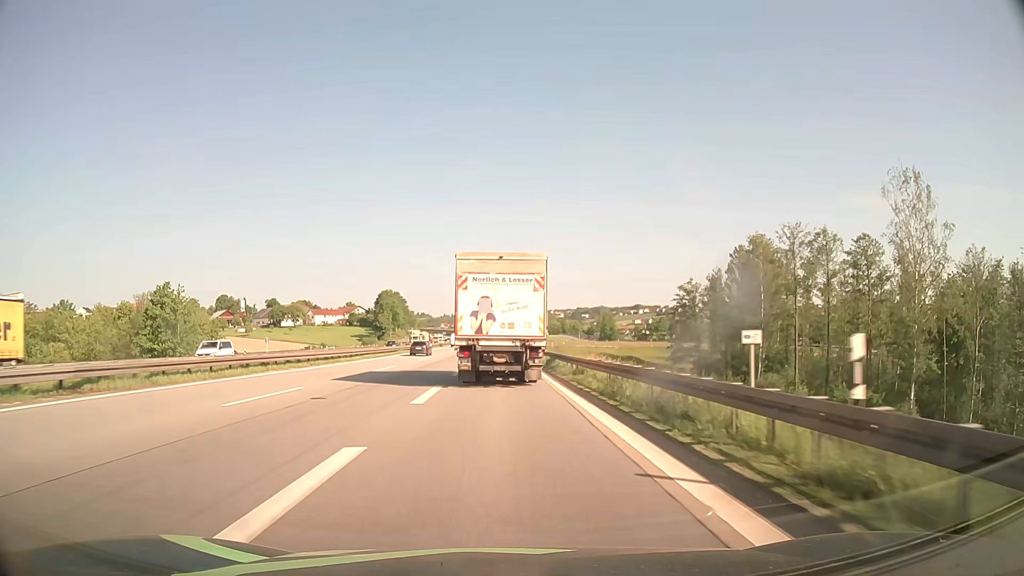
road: motorway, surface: asphalt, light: Day
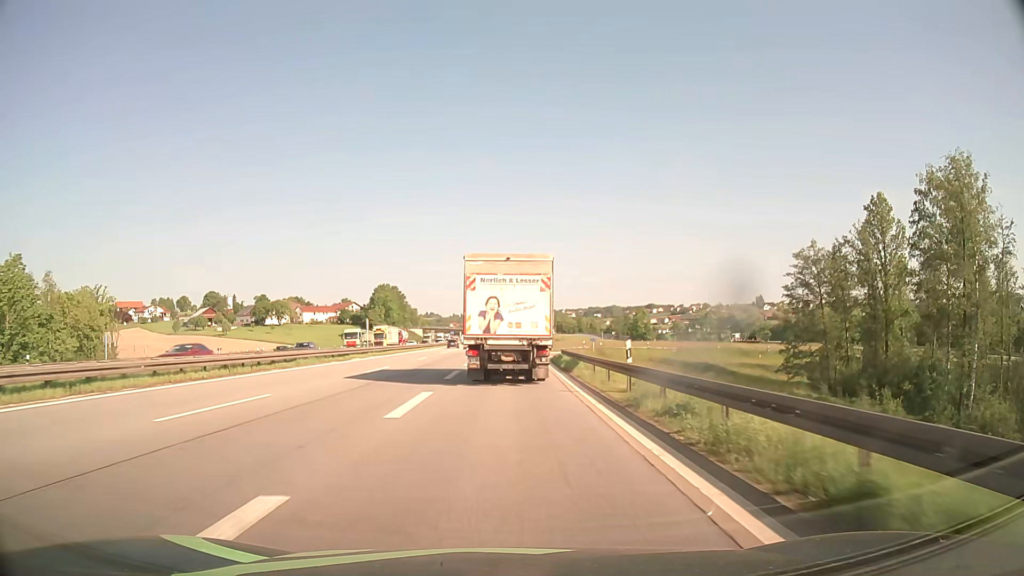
(-0.3, +38.8) m; -1°
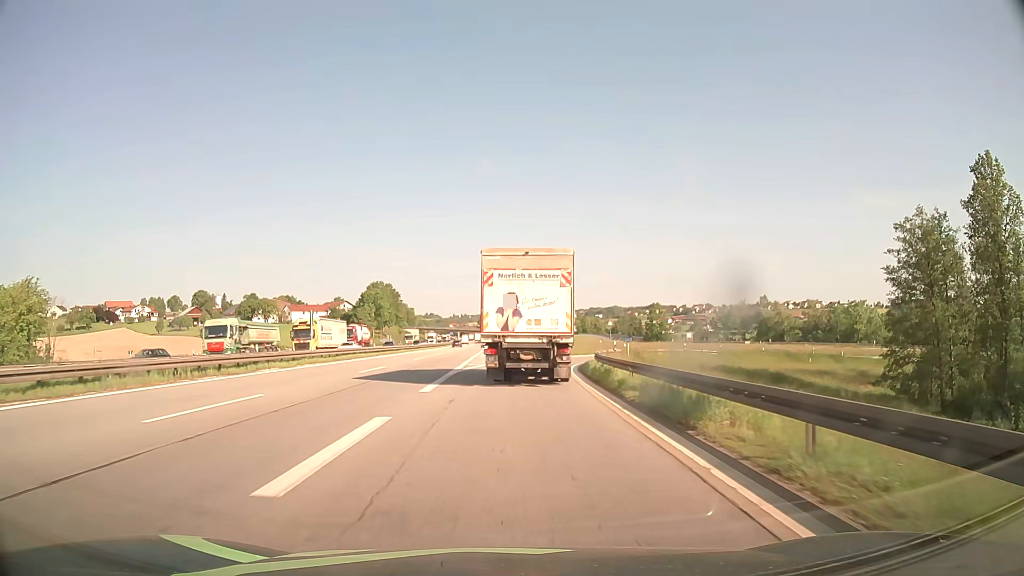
(0.0, +18.2) m; 0°
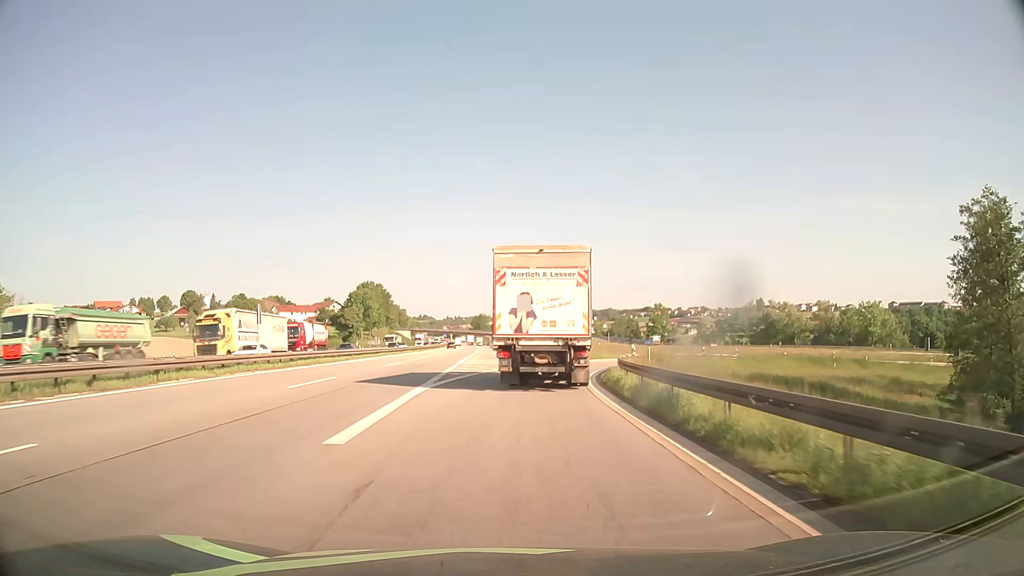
(0.0, +8.8) m; 0°
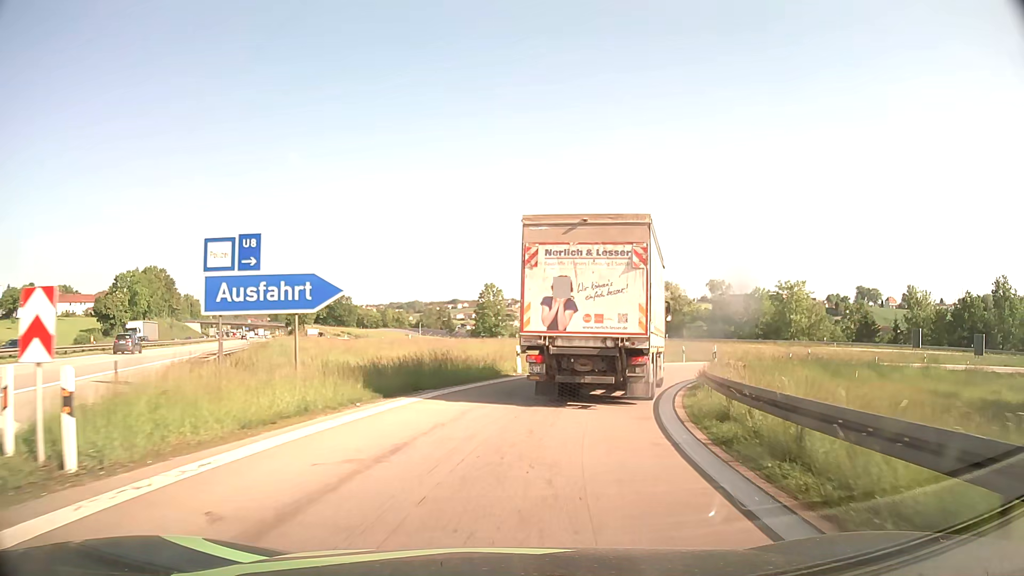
(+3.9, +39.0) m; +16°
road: motorway_link
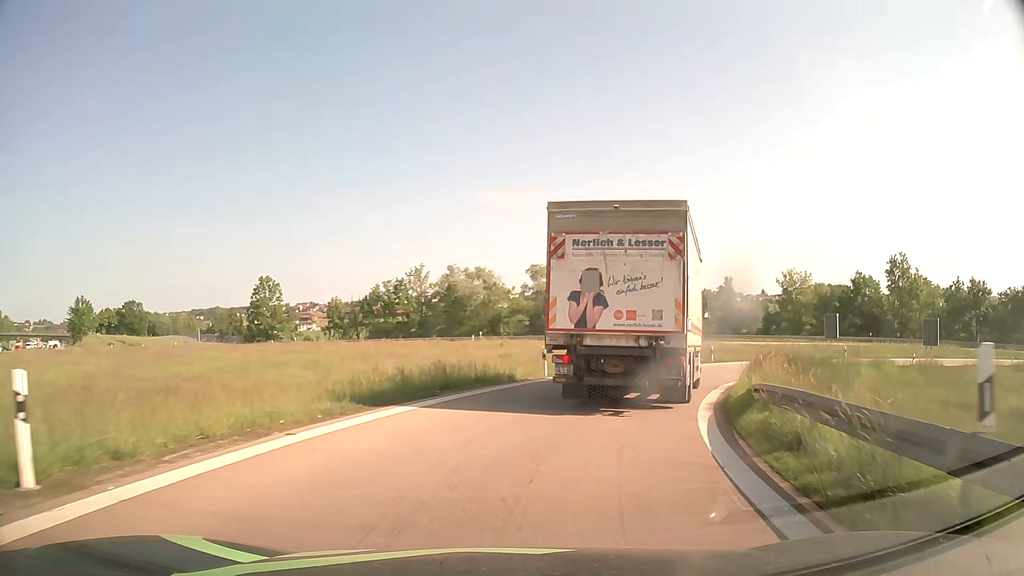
(+2.7, +19.9) m; +17°
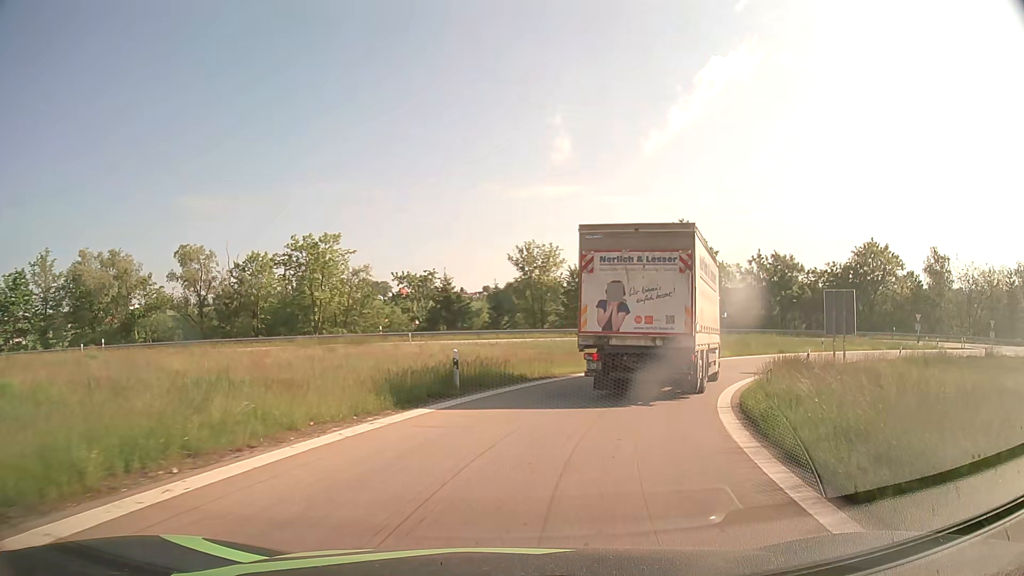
(+5.4, +23.5) m; +26°
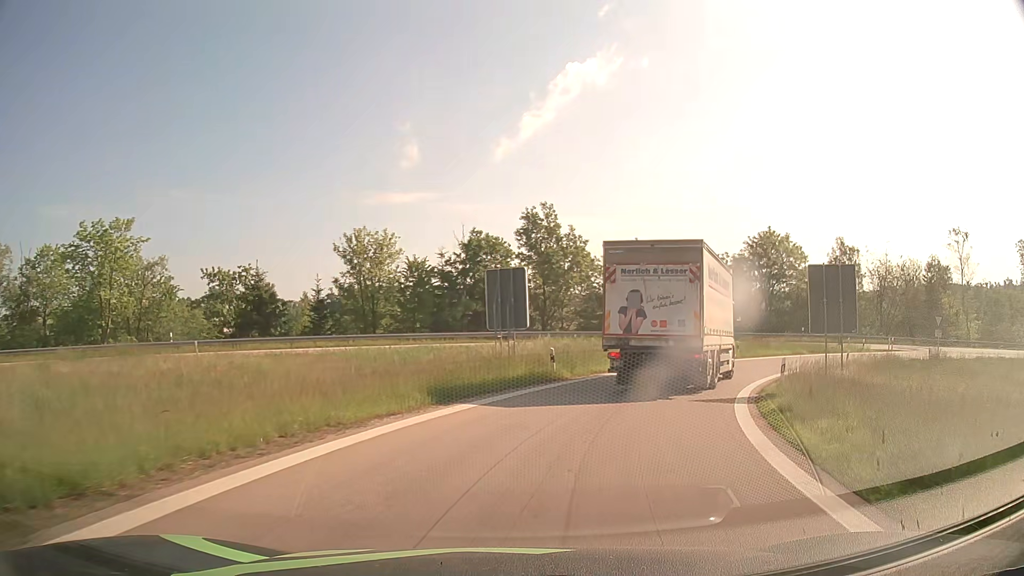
(+1.3, +12.0) m; +13°
(+1, +10) (+4, +19) (+9, +28) (+15, +36) (+23, +42) (+31, +47) (+41, +50) (+51, +52) (+61, +51) (+70, +48) m
